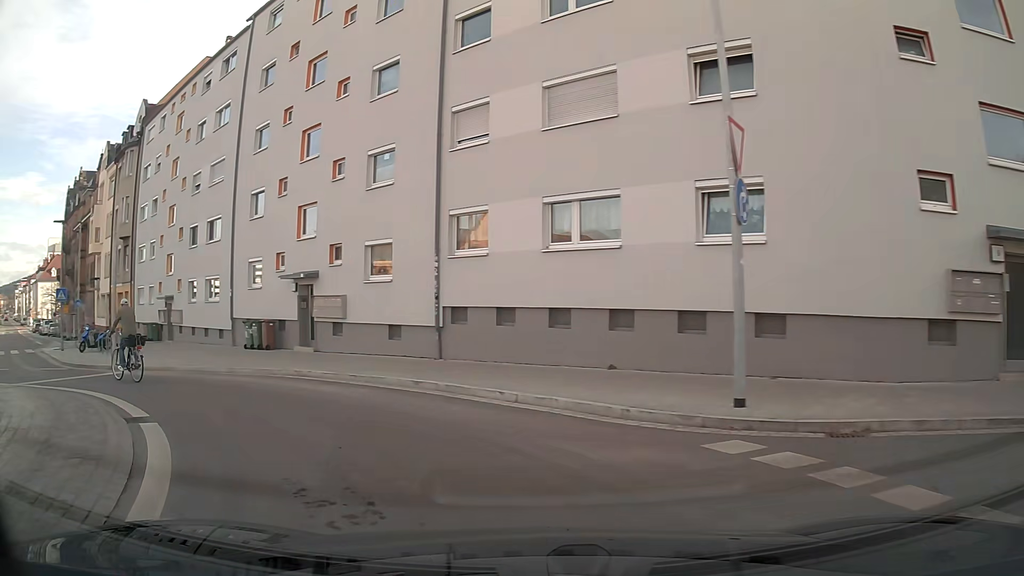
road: secondary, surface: asphalt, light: Day
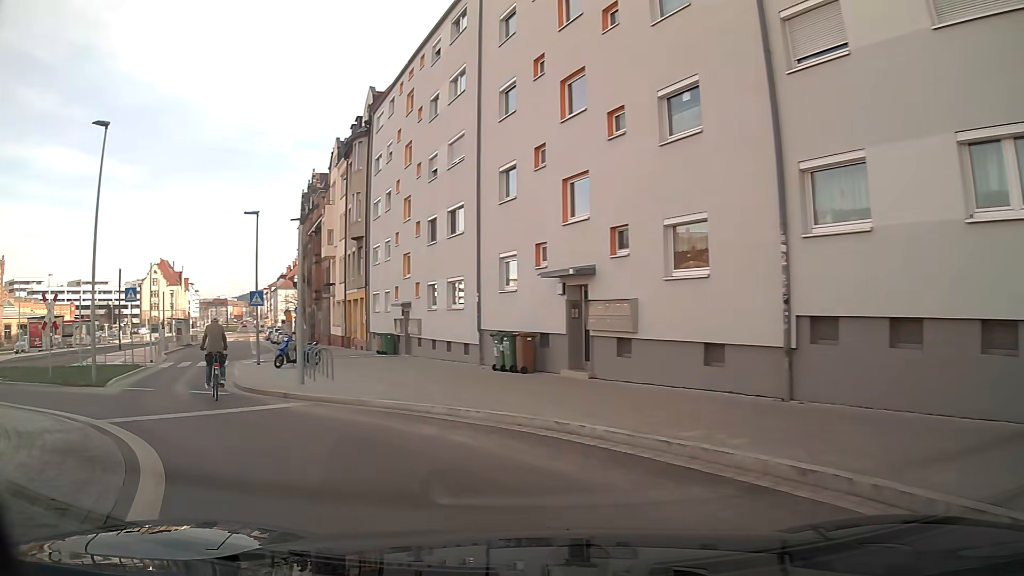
(-1.3, +6.2) m; -23°
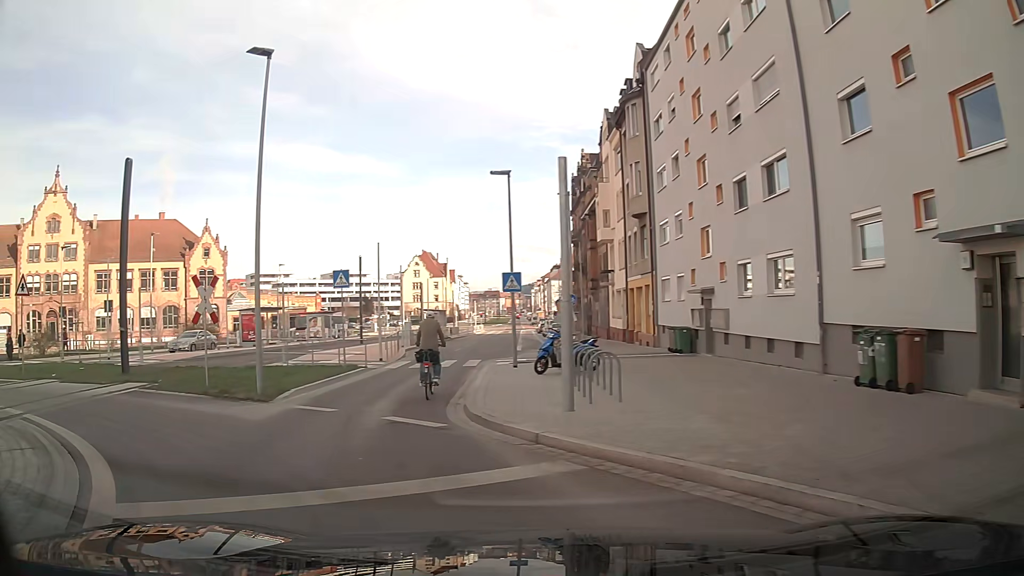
(-1.3, +6.4) m; -22°
(-1, +10) (-2, +20) (0, +30) (+1, +40) (+2, +50) (+3, +60) (+4, +70) (+4, +80) (+5, +90) (+6, +99) m
